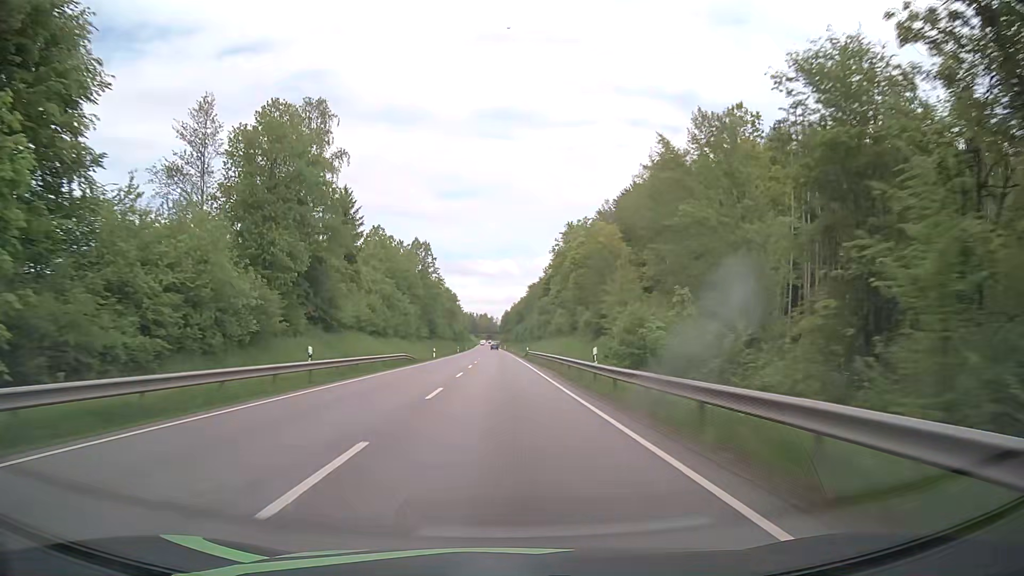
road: primary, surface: asphalt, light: Day
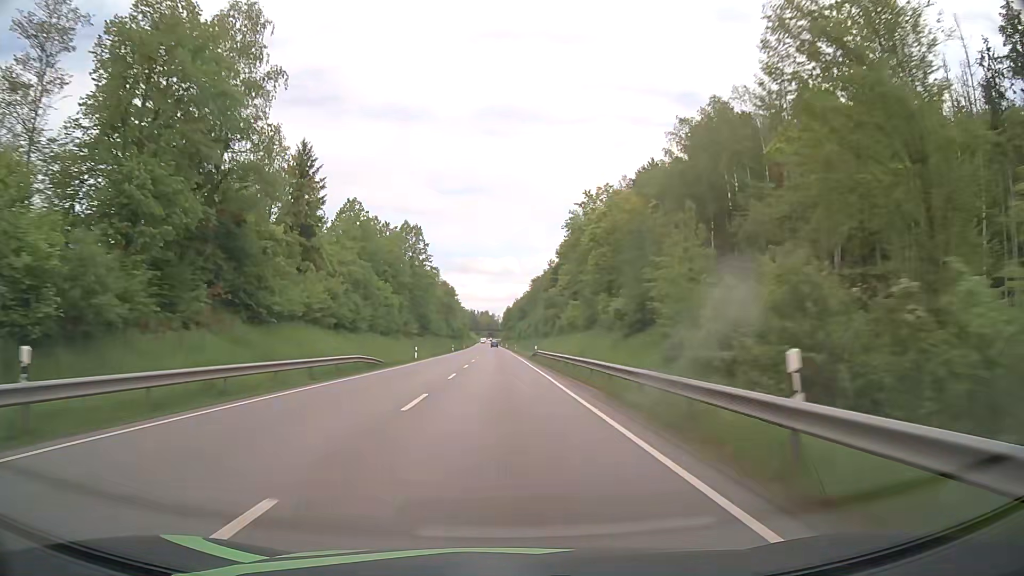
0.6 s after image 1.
(0.0, +15.7) m; 0°
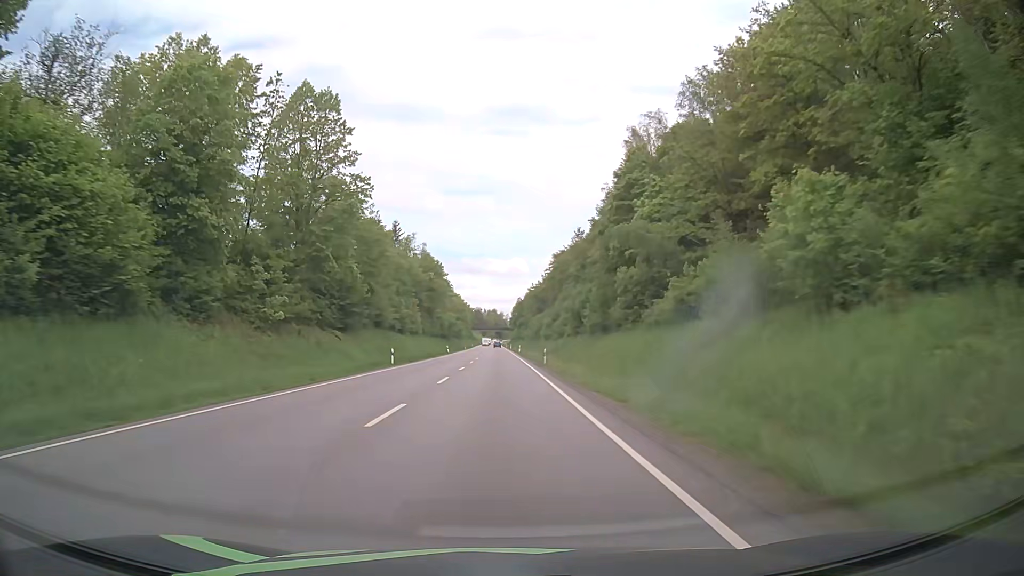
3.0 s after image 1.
(-0.5, +62.6) m; -1°
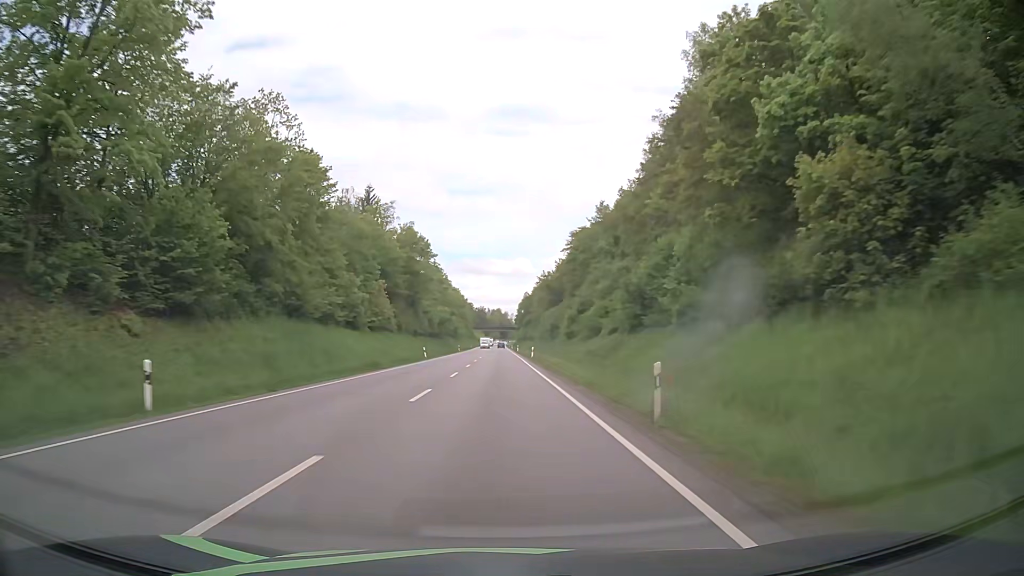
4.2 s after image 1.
(-0.2, +31.1) m; 0°
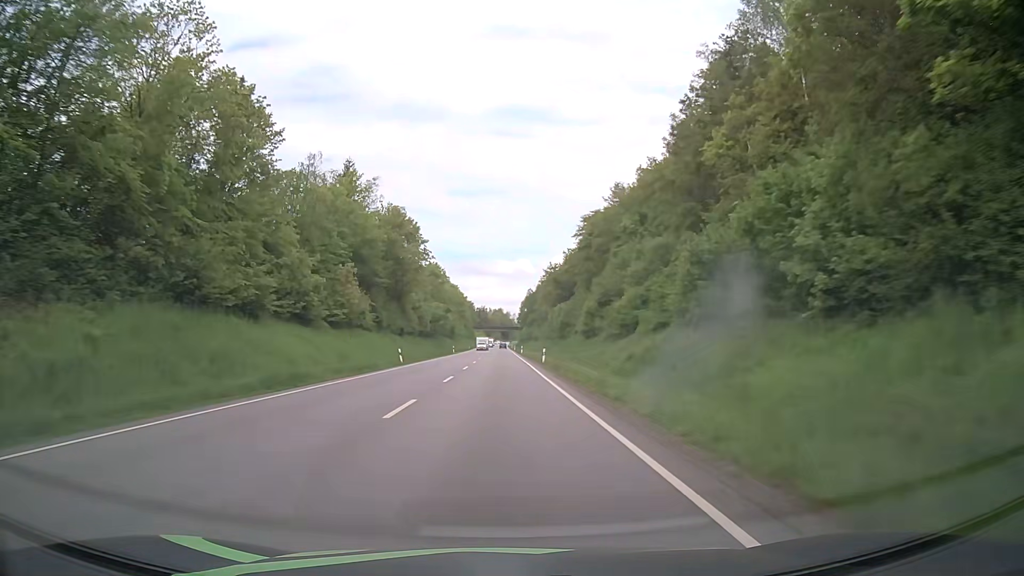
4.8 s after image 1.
(0.0, +15.5) m; 0°
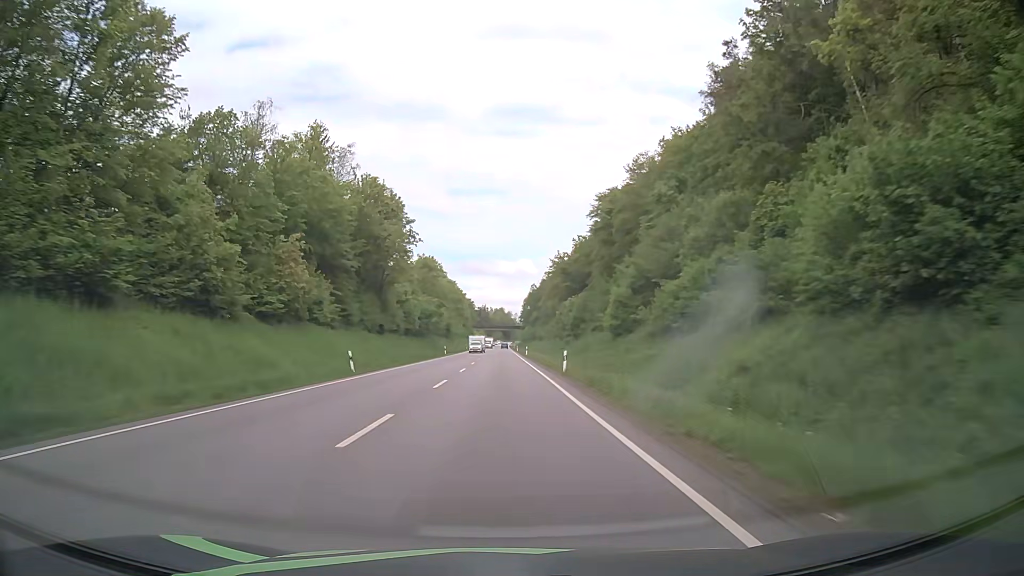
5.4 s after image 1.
(0.0, +15.5) m; 0°
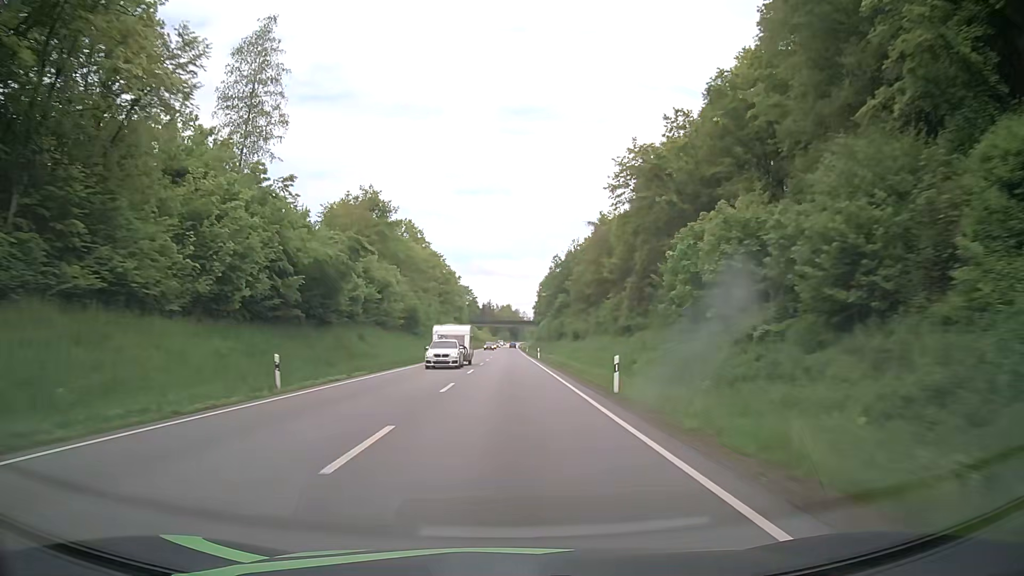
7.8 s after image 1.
(-0.2, +61.8) m; -1°
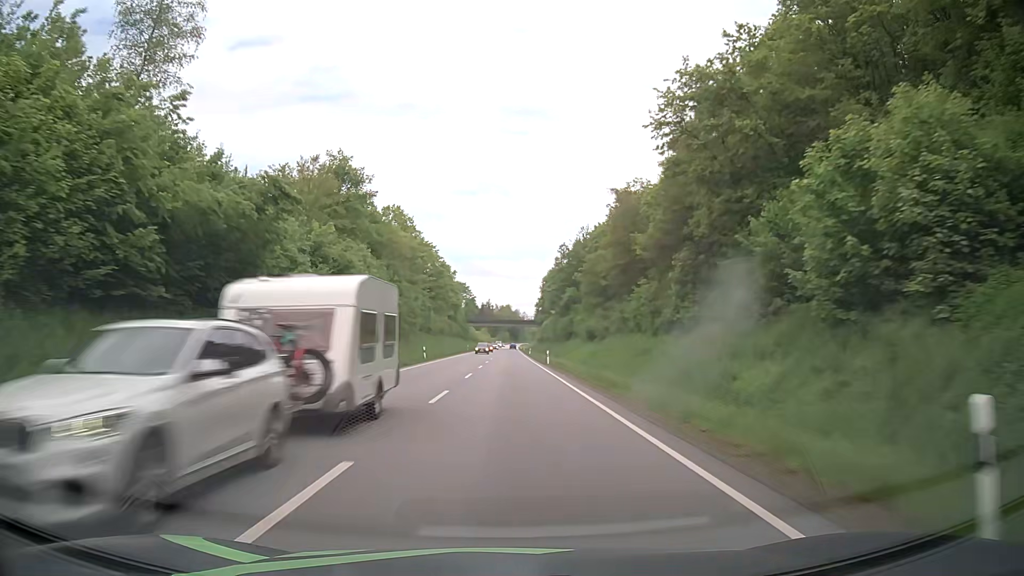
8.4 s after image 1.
(0.0, +15.4) m; 0°
(0, +10) (0, +20) (0, +30) (0, +40) (0, +50) (0, +60) (0, +70) (0, +80) (+1, +90) (+1, +100) m
